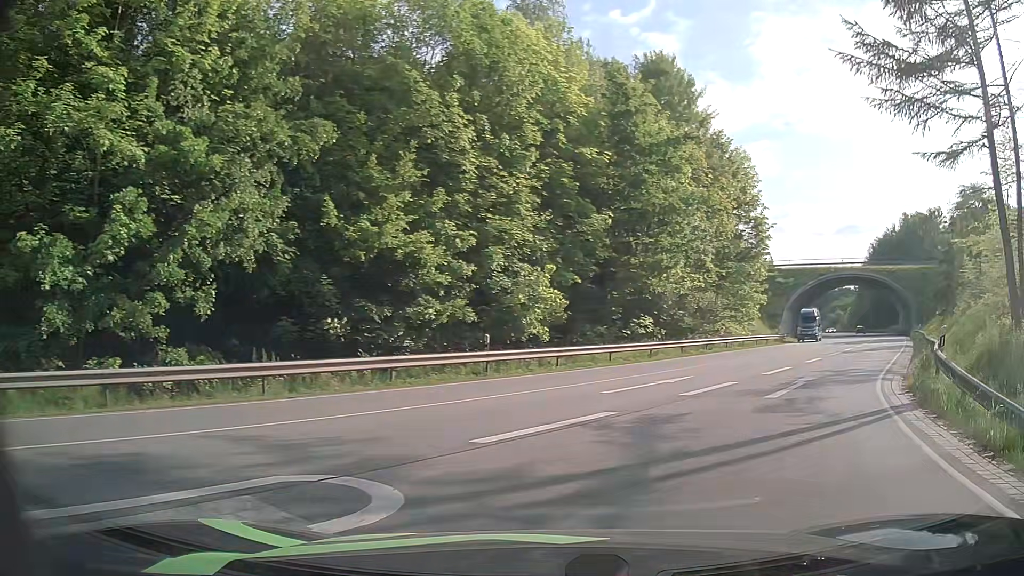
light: Day
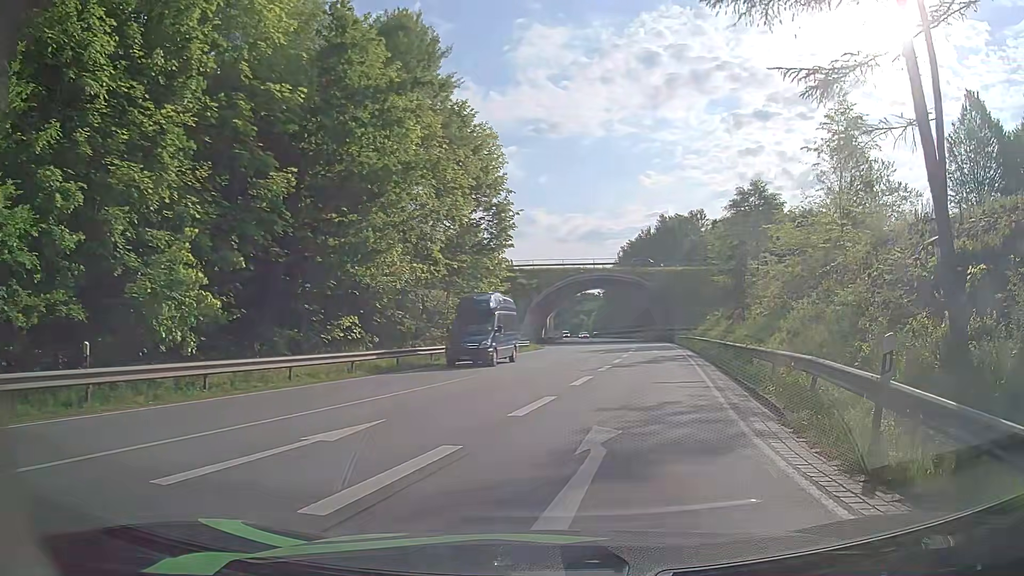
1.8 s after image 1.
(+1.6, +8.1) m; +20°
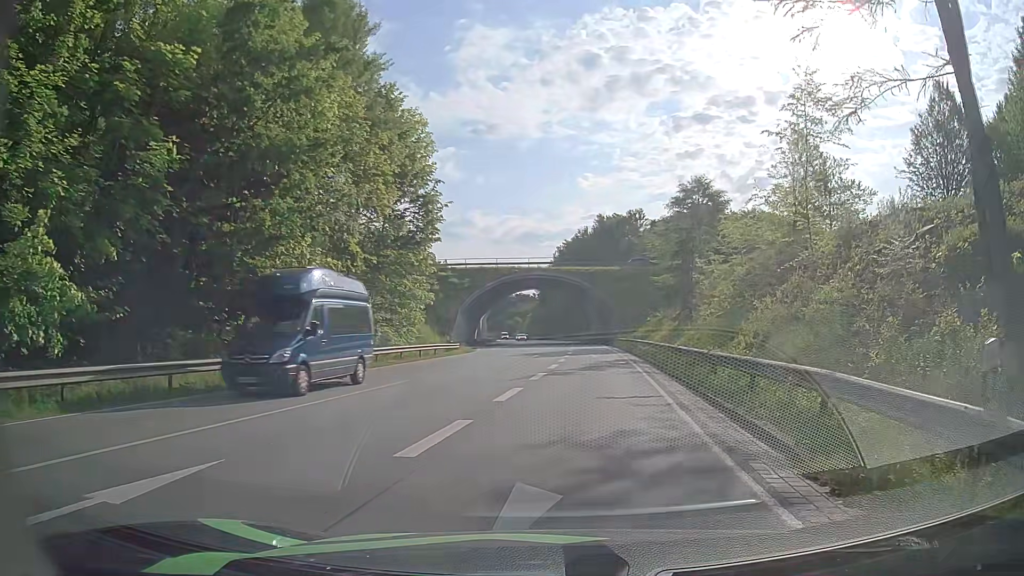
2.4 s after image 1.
(+0.2, +3.4) m; +6°
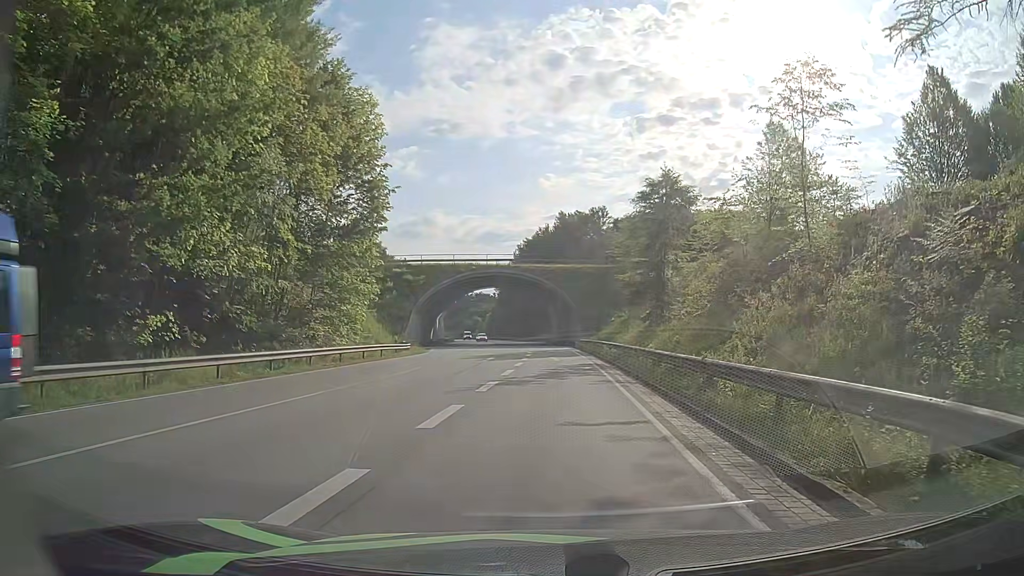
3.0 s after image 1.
(+0.1, +3.8) m; +4°
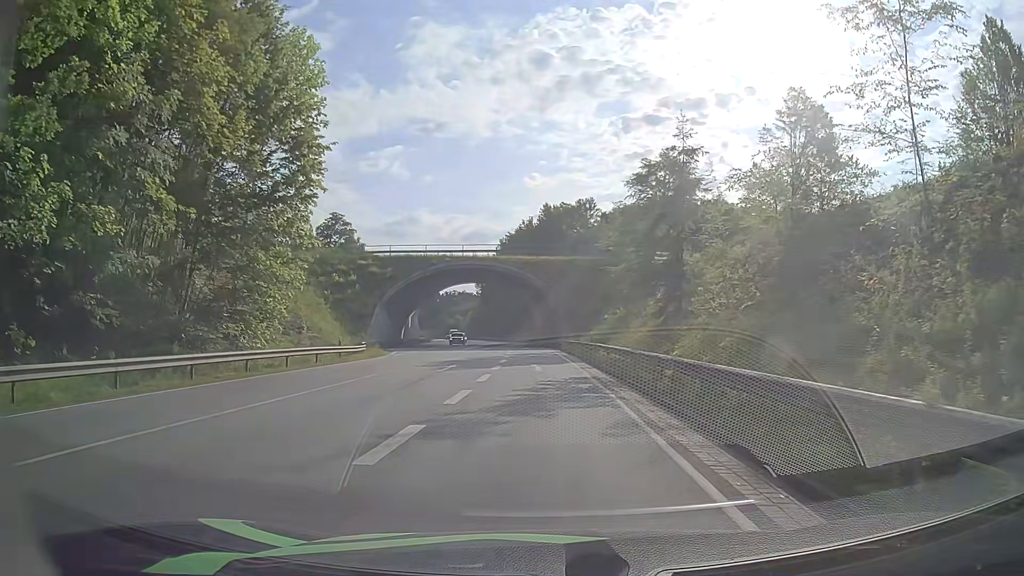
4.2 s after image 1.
(+0.2, +8.9) m; +2°
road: primary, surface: asphalt
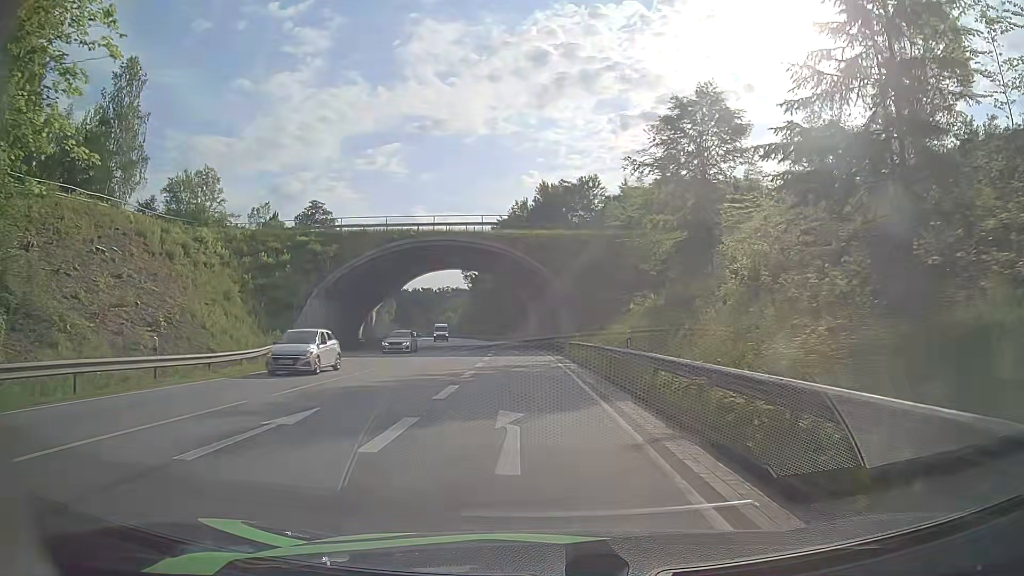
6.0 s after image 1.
(-0.1, +17.7) m; 0°
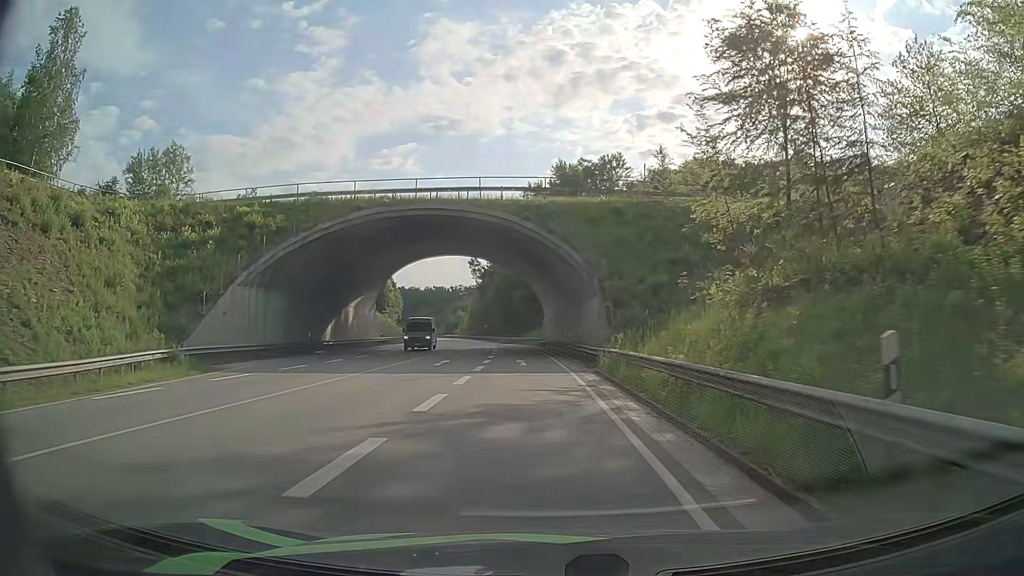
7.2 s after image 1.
(-0.1, +14.3) m; -1°
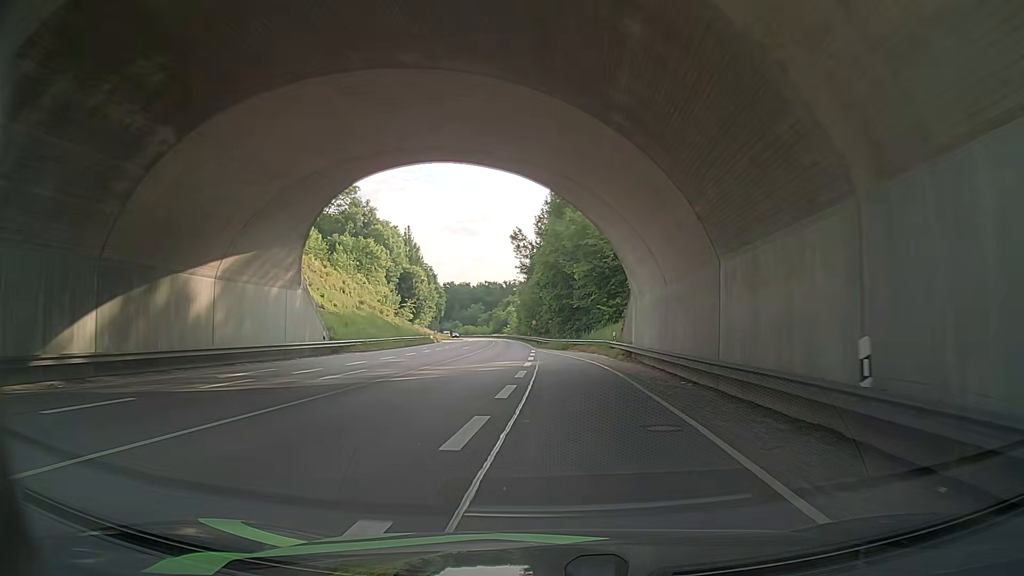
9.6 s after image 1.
(-1.5, +34.2) m; -6°
(0, +10) (0, +20) (0, +30) (-1, +40) (-1, +50) (-2, +60) (-3, +70) (-3, +80) (-4, +90) (-5, +100) m
